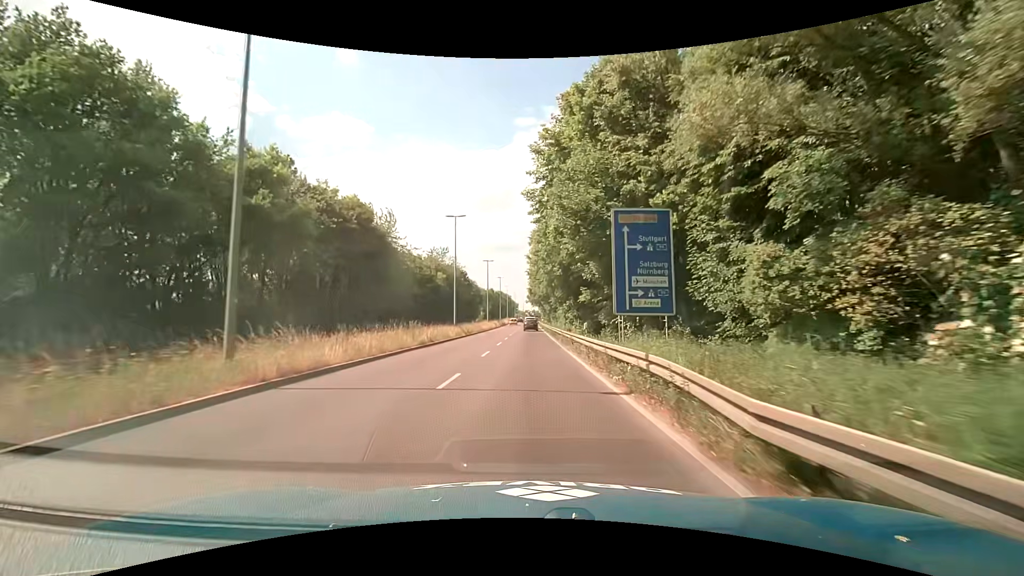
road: primary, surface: asphalt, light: Day
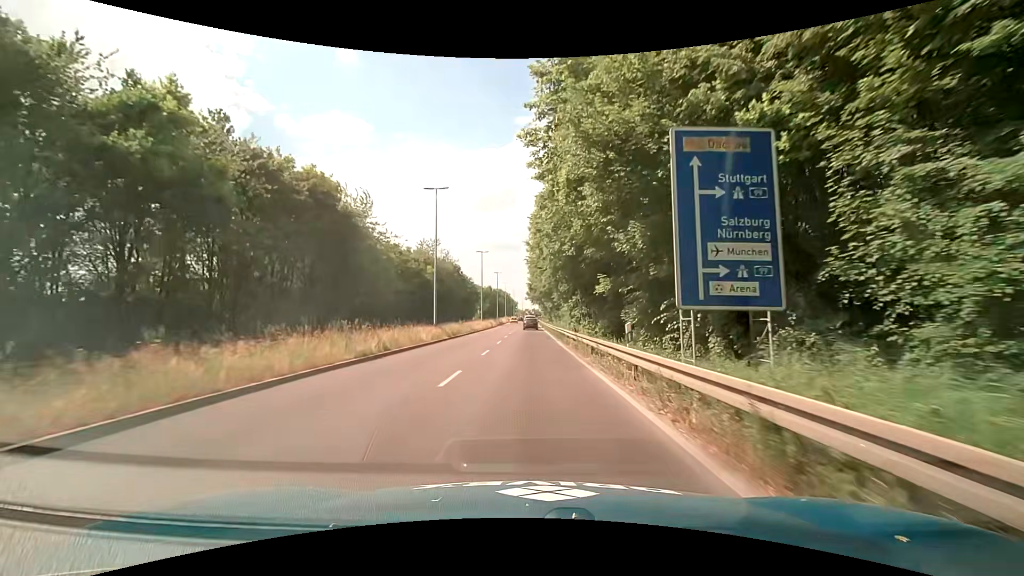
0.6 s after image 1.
(0.0, +9.0) m; 0°
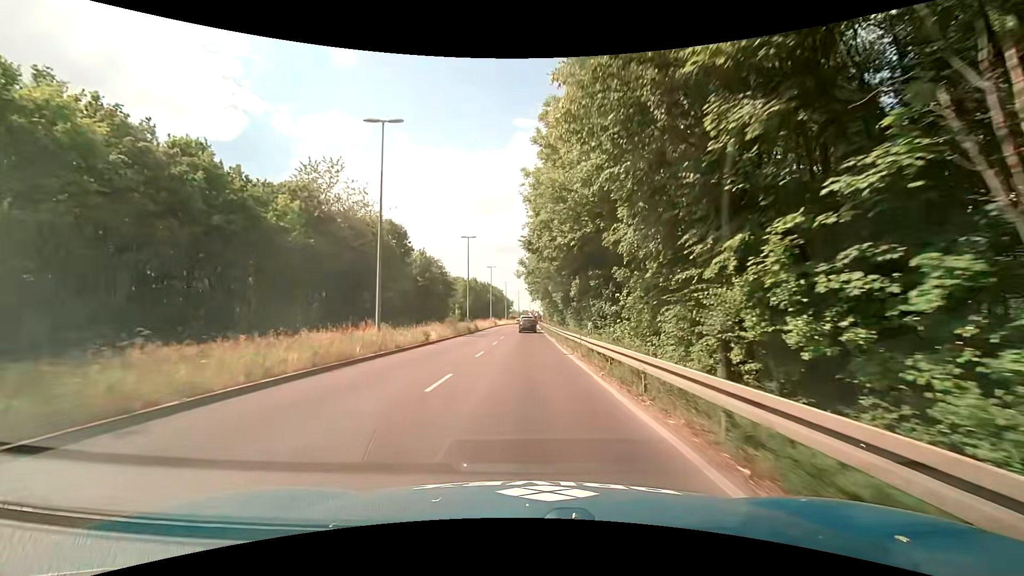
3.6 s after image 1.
(-0.2, +45.7) m; 0°
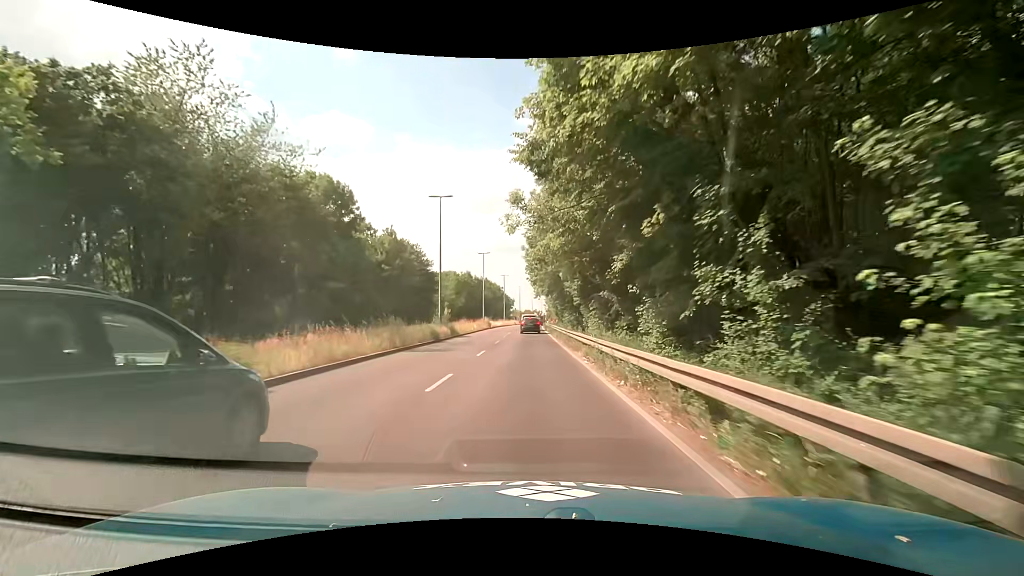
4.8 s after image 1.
(0.0, +18.3) m; 0°
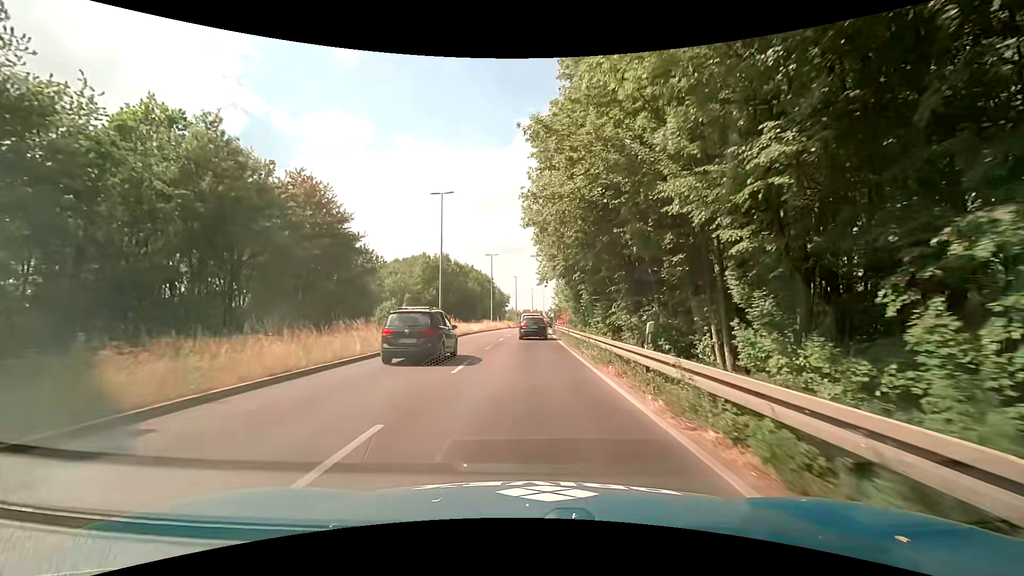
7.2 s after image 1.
(0.0, +32.9) m; -1°
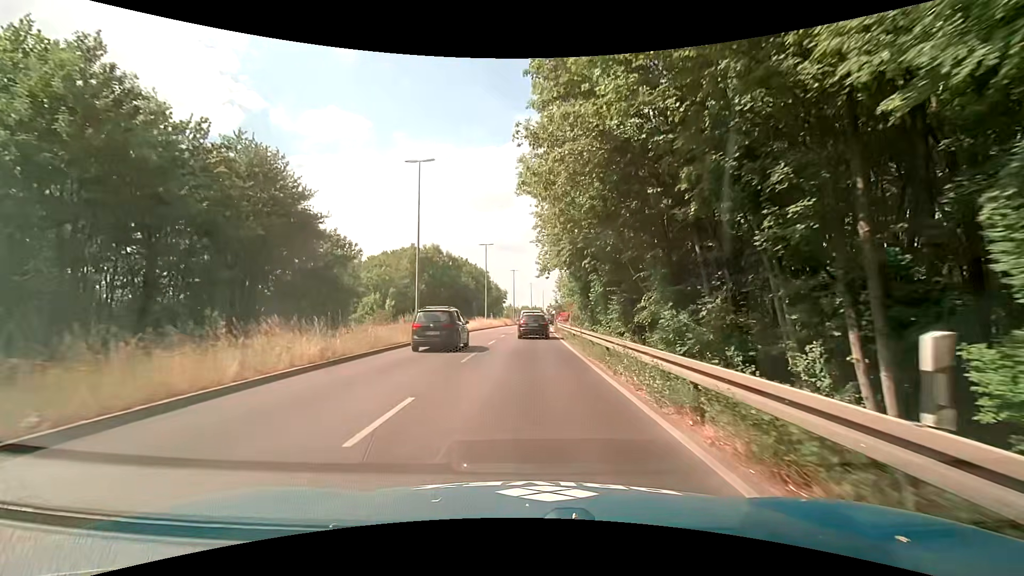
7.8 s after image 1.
(+0.1, +6.9) m; +1°
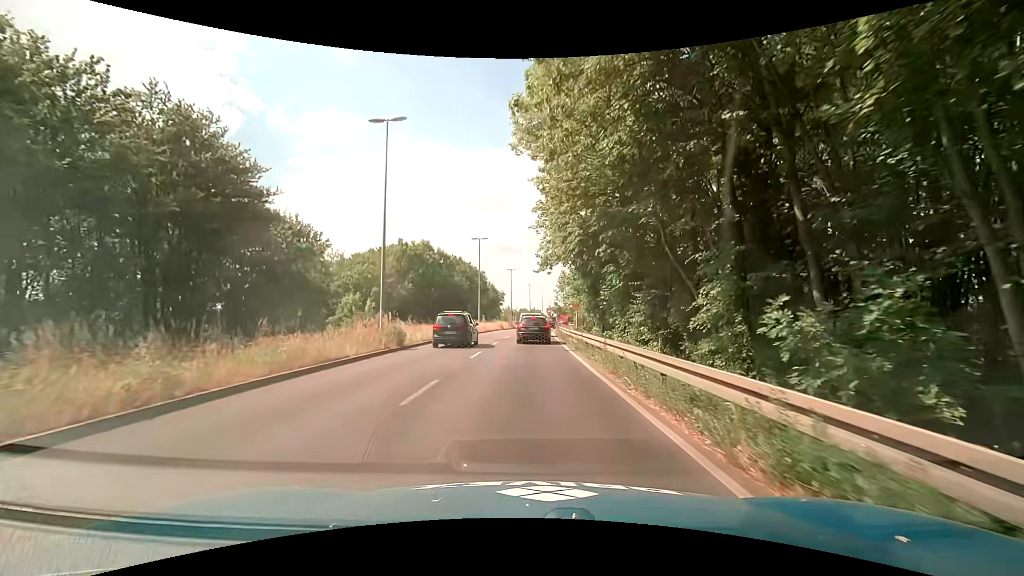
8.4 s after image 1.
(-0.1, +6.5) m; 0°
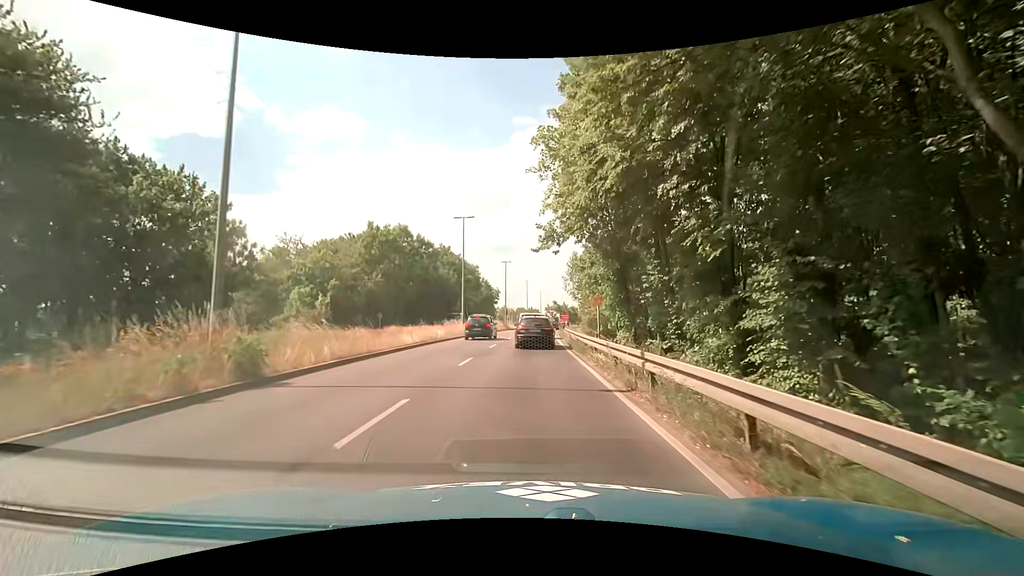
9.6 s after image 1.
(0.0, +11.3) m; +1°
(0, +10) (0, +20) (0, +30) (0, +40) (+1, +50) (+2, +60) (+4, +70) (+6, +80) (+7, +90) (+8, +99) m
